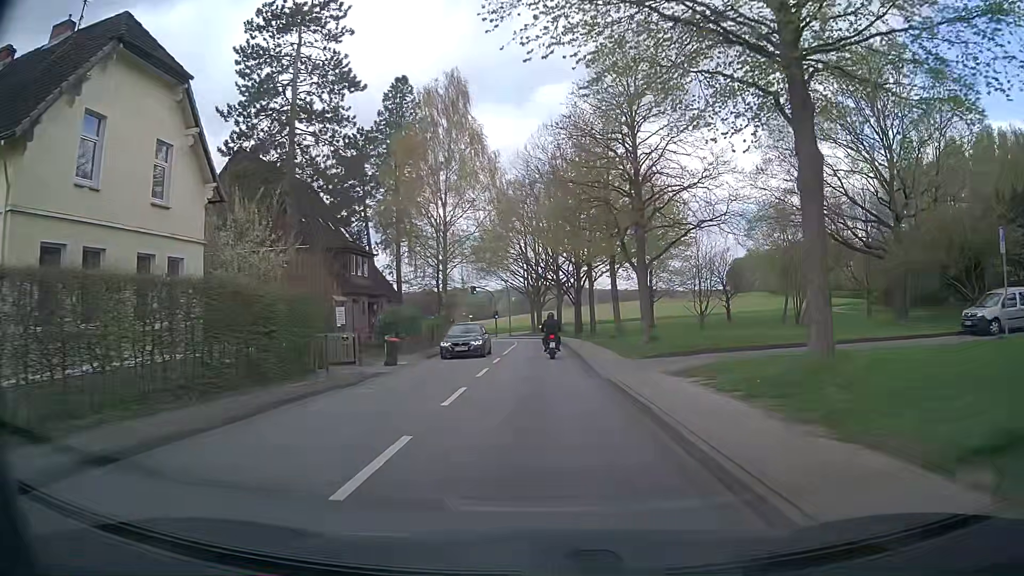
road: secondary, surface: asphalt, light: Day
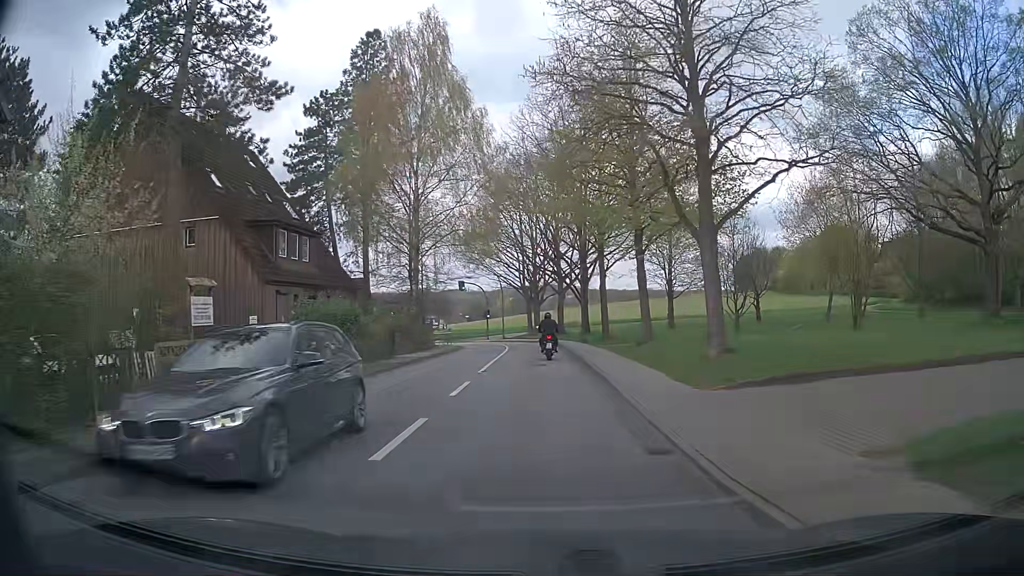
(-0.2, +10.4) m; 0°
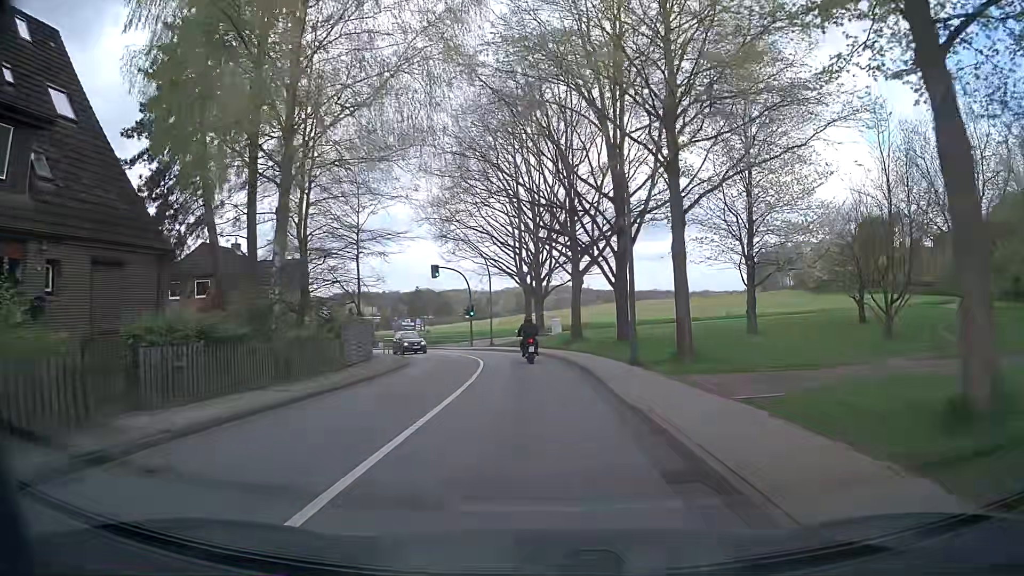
(-0.2, +20.1) m; 0°
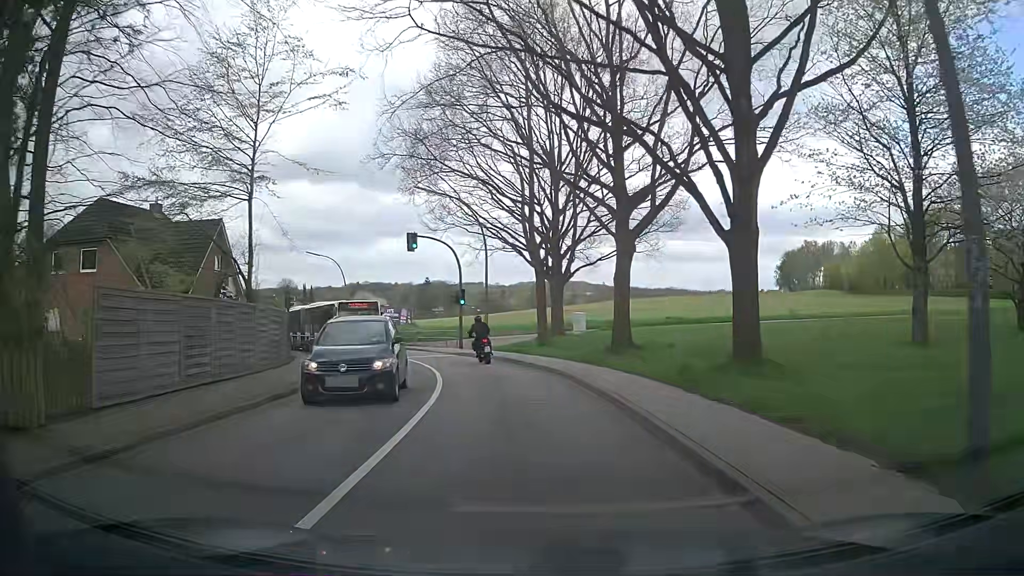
(-0.4, +14.9) m; -1°
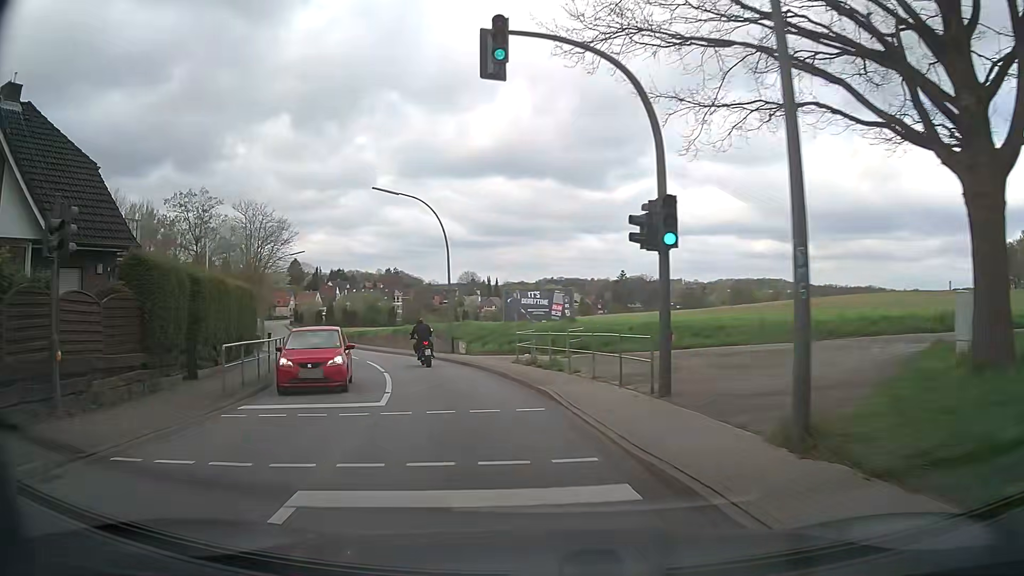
(-2.9, +26.6) m; -18°
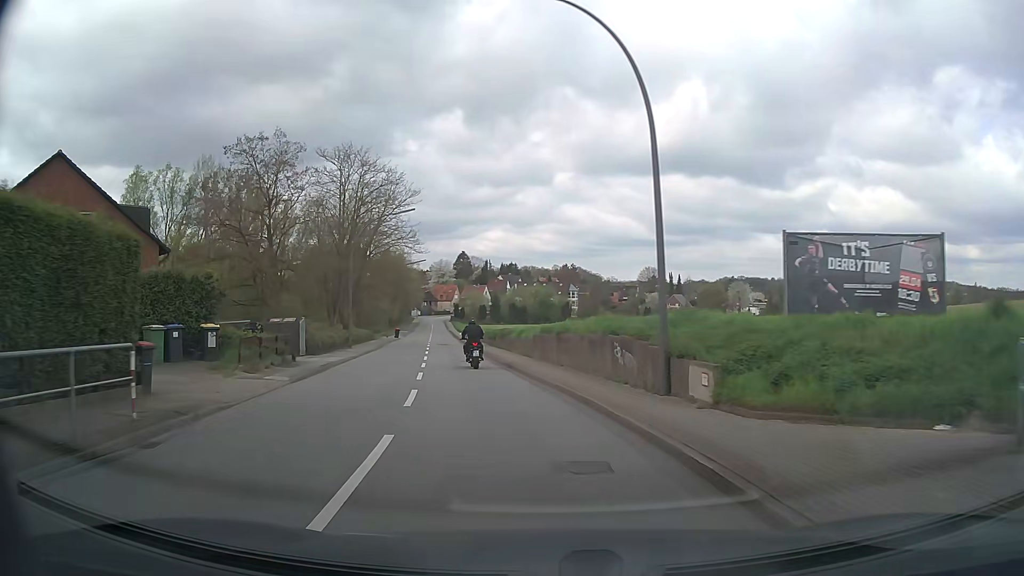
(-2.6, +19.9) m; -14°
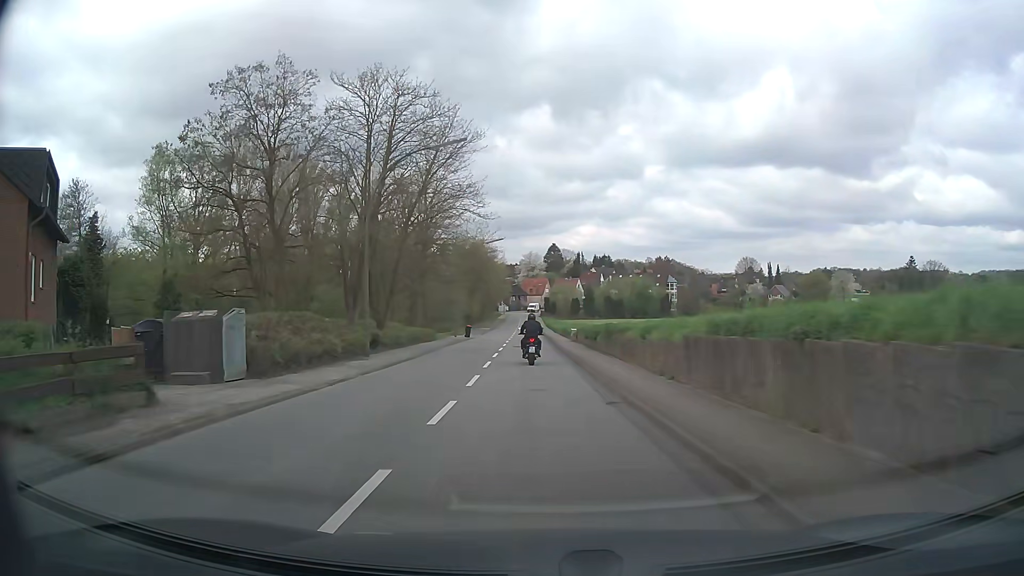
(-1.1, +14.3) m; -8°
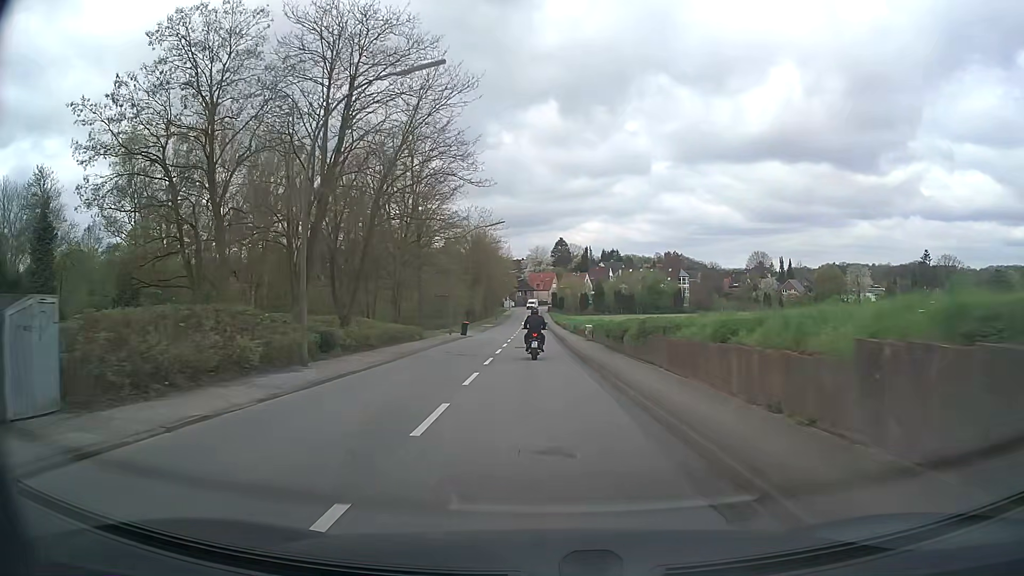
(-0.1, +7.3) m; -1°
(0, +10) (0, +20) (0, +30) (0, +40) (-1, +50) (-1, +60) (-1, +70) (-1, +80) (-1, +90) (-1, +100) m
